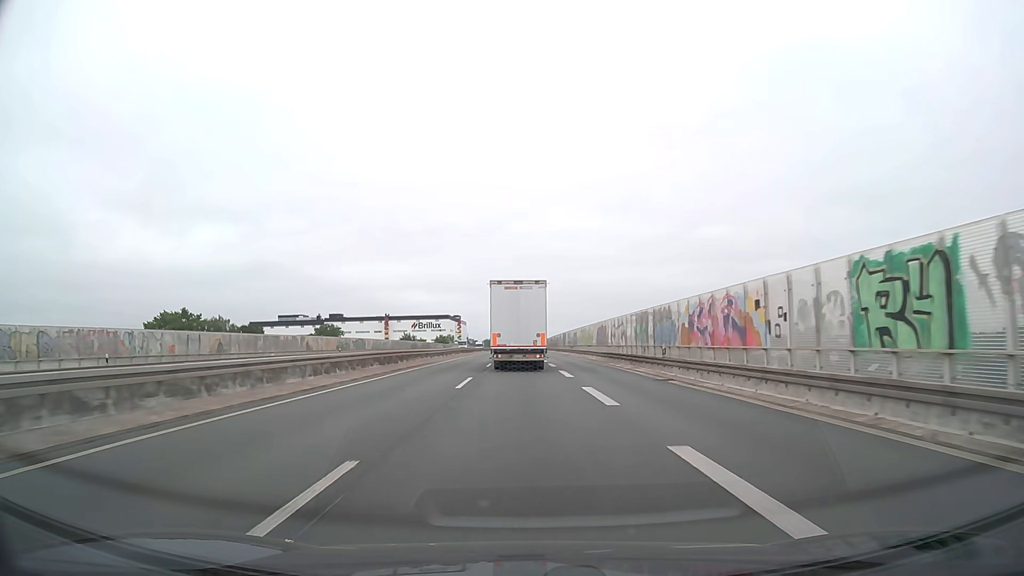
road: trunk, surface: asphalt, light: Day
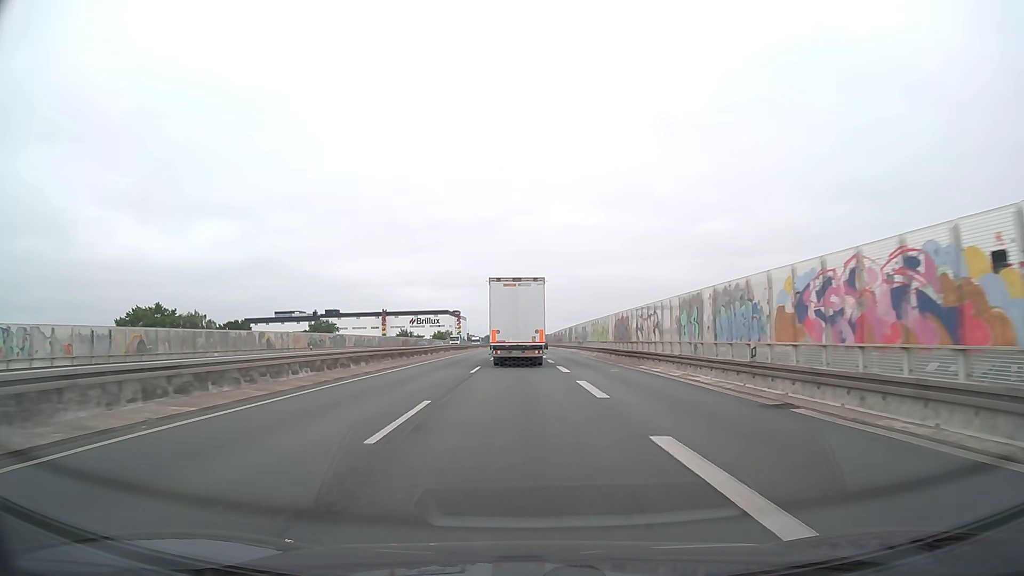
(0.0, +11.5) m; 0°
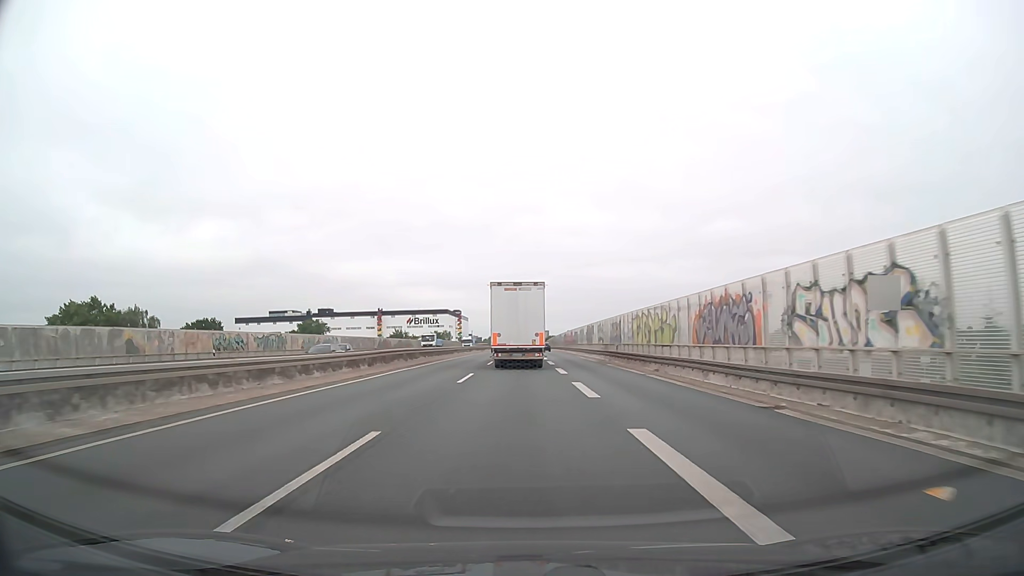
(-0.1, +23.3) m; 0°
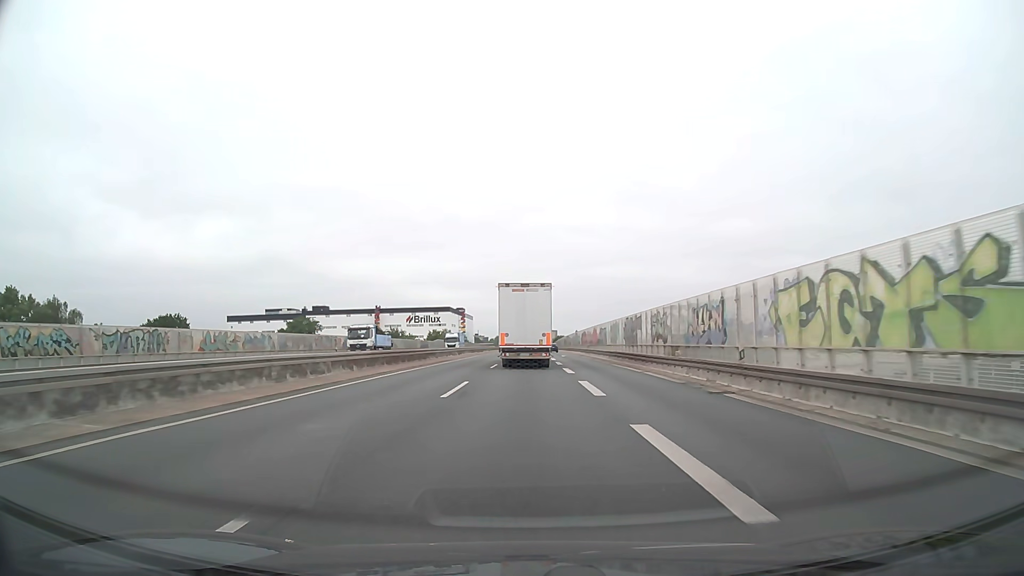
(-0.2, +23.8) m; -1°
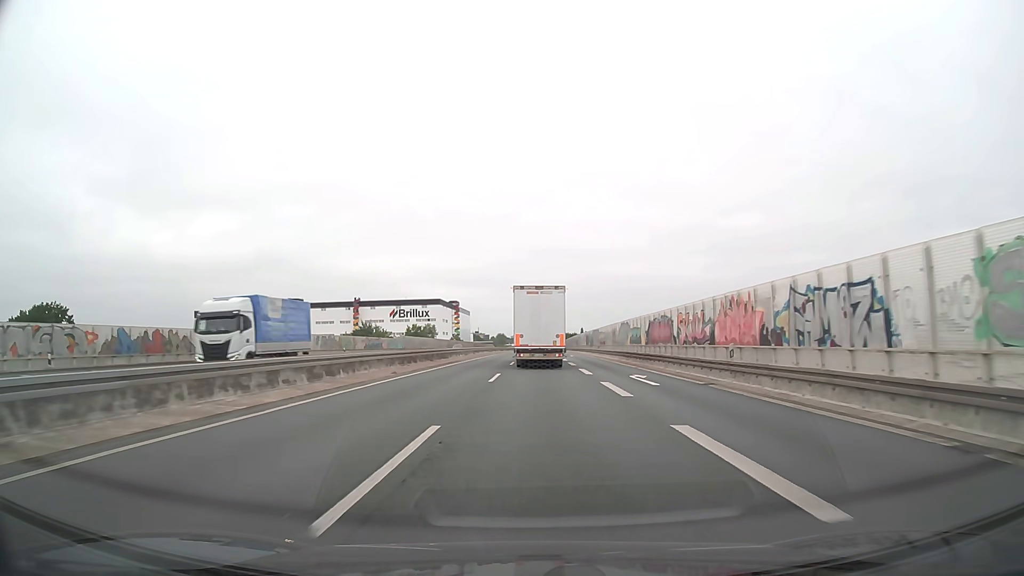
(-0.3, +48.7) m; 0°
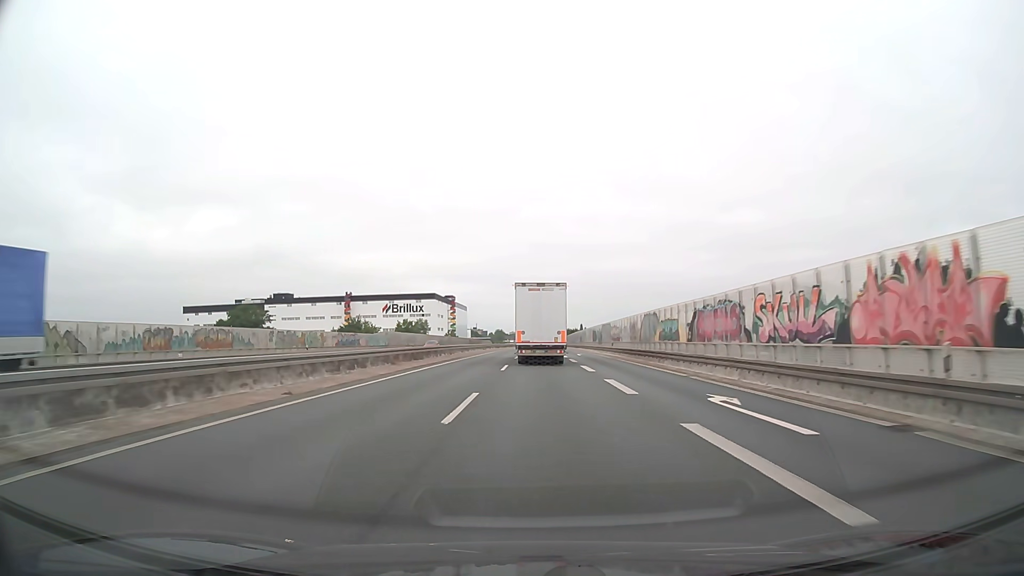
(0.0, +12.3) m; 0°
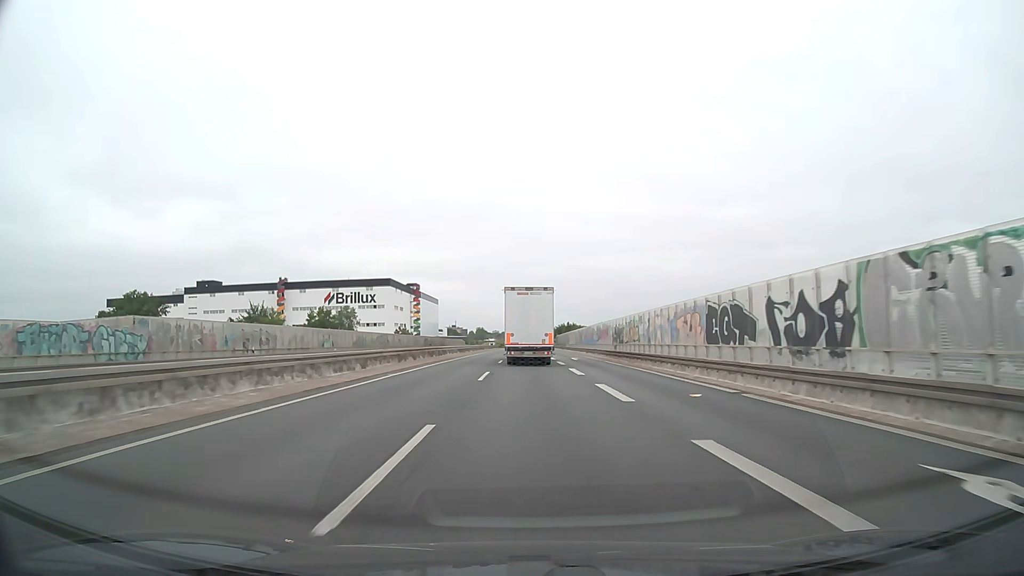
(+0.6, +62.1) m; +1°
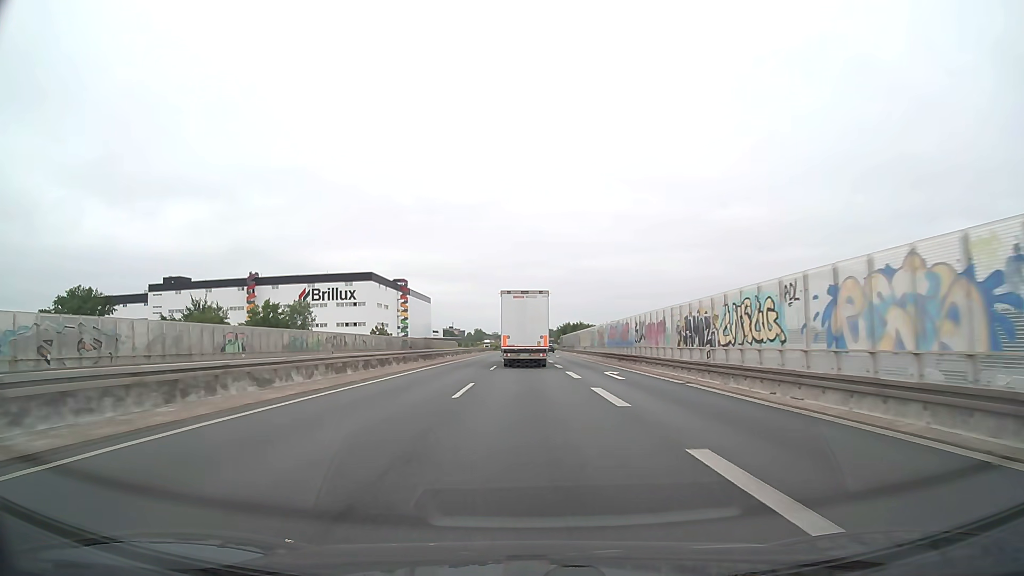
(0.0, +25.0) m; 0°
(0, +10) (0, +20) (0, +30) (0, +40) (0, +50) (0, +60) (0, +70) (0, +80) (0, +90) (0, +100) m
